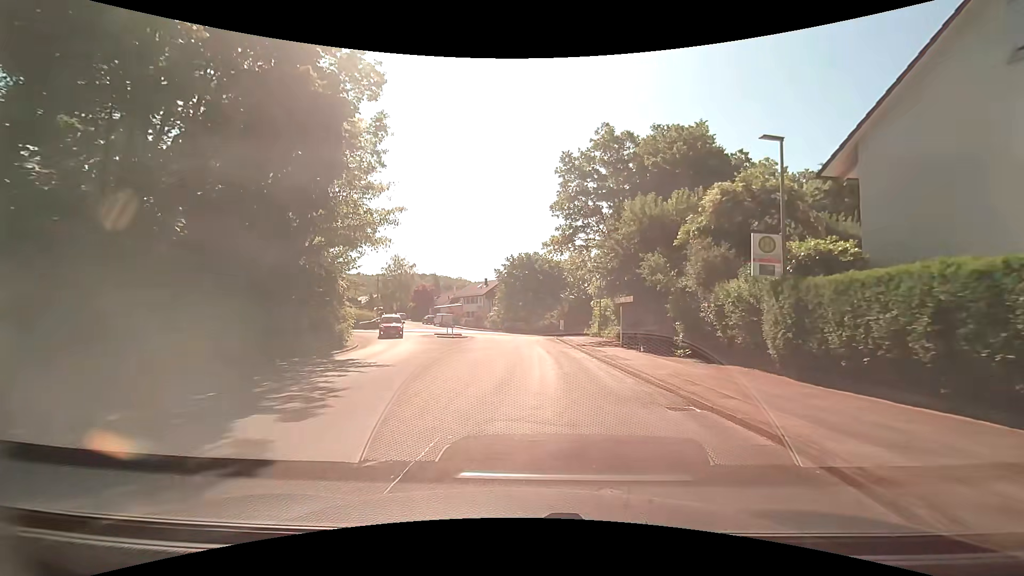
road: residential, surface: asphalt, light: Day
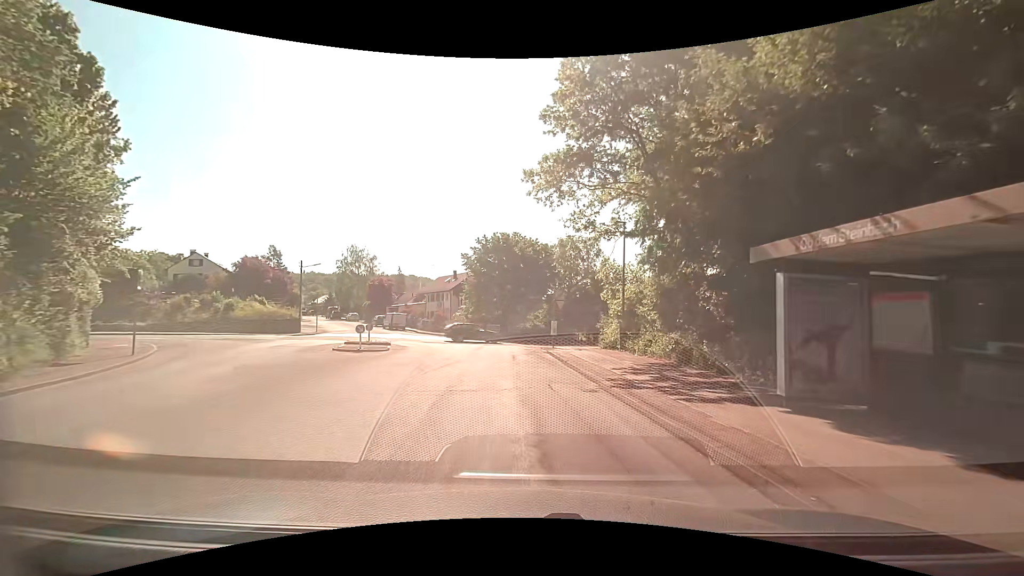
(+0.5, +17.9) m; +3°
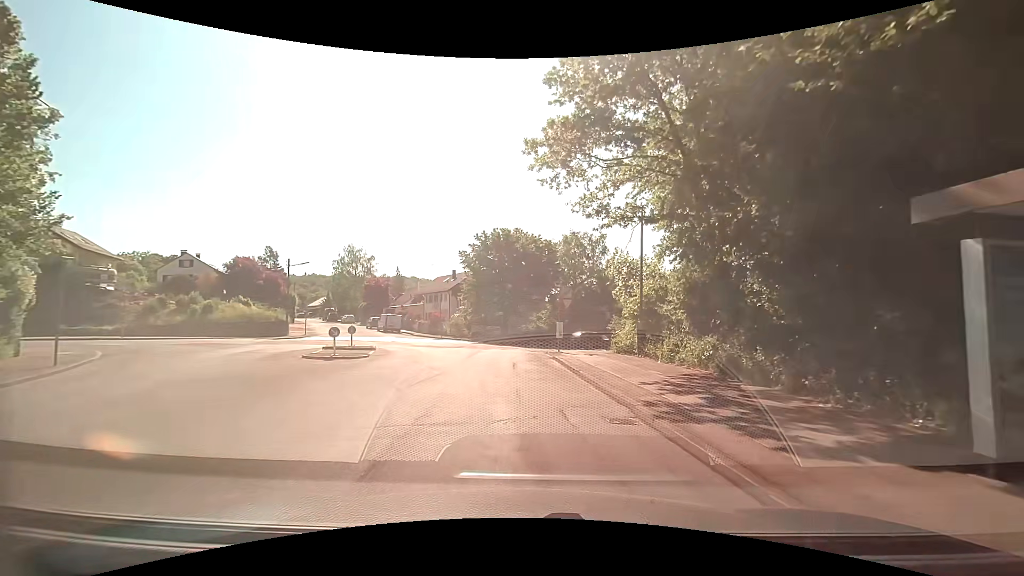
(0.0, +3.3) m; -1°
